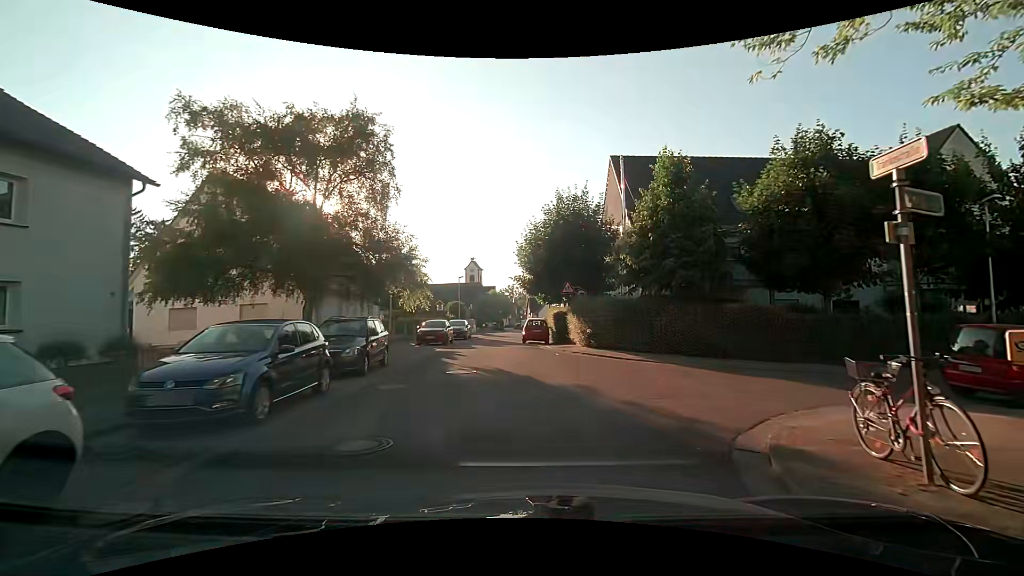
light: Day
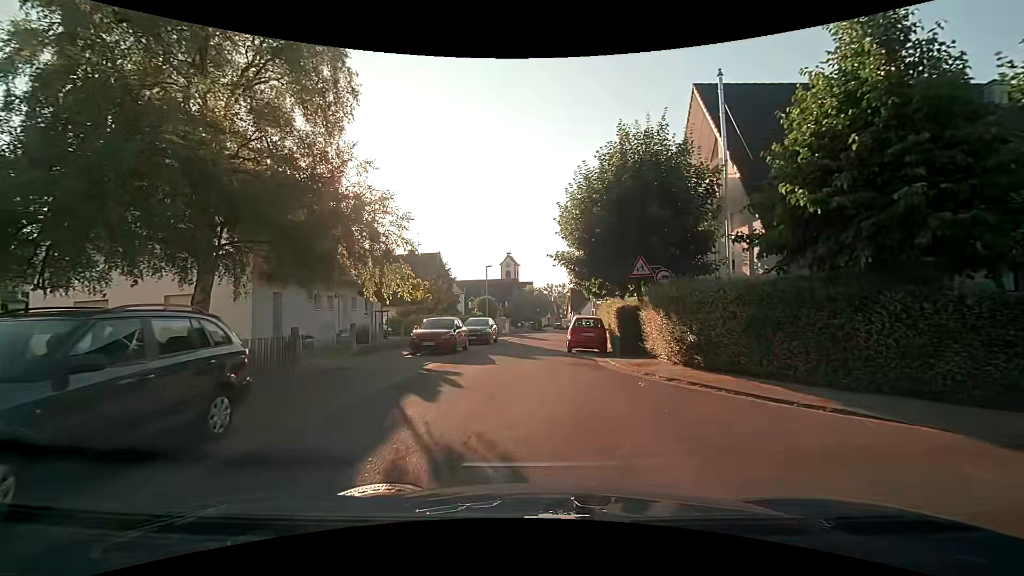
(-0.1, +9.8) m; -4°
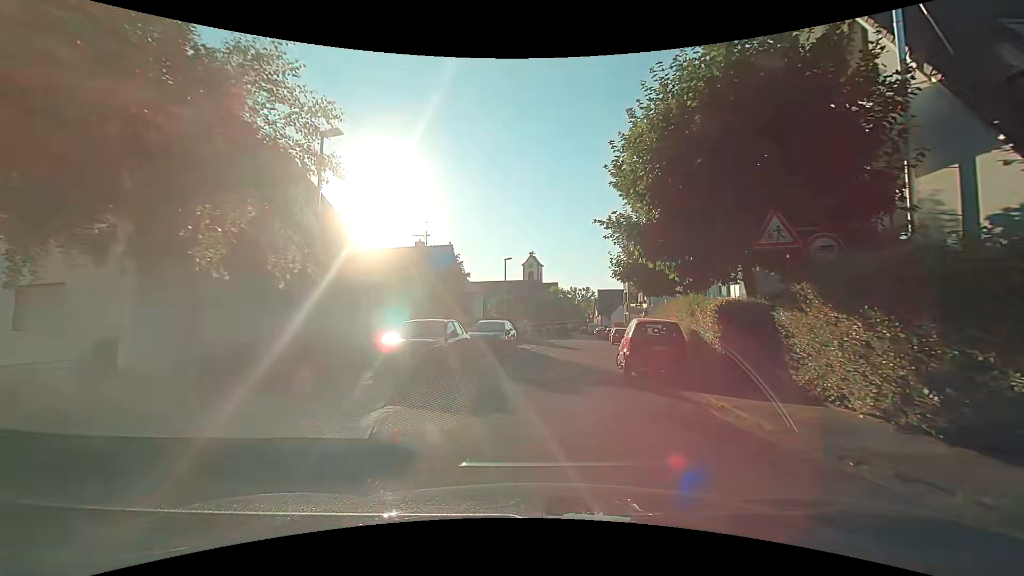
(-0.3, +7.6) m; -4°
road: residential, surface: asphalt
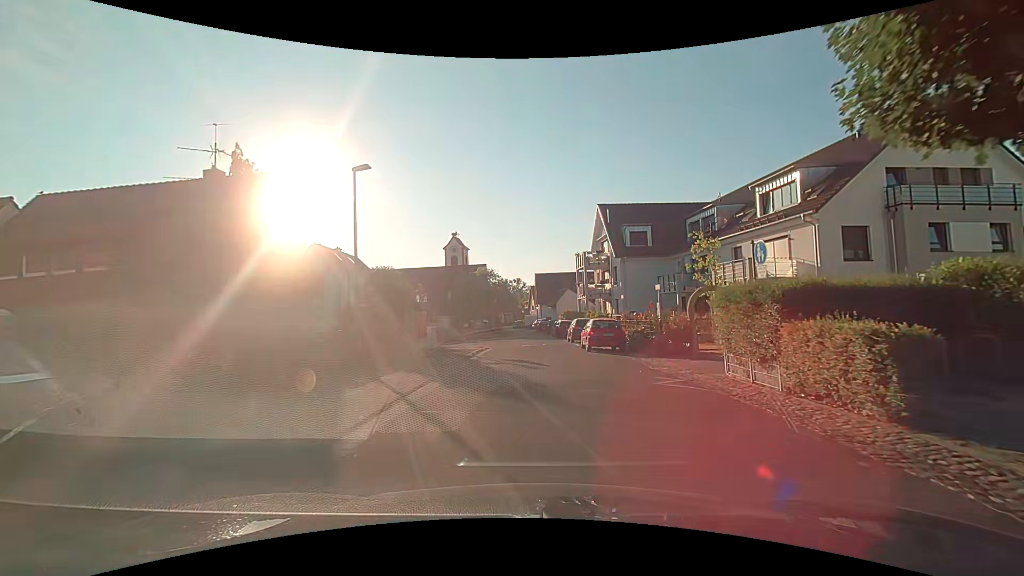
(+1.4, +20.6) m; +8°
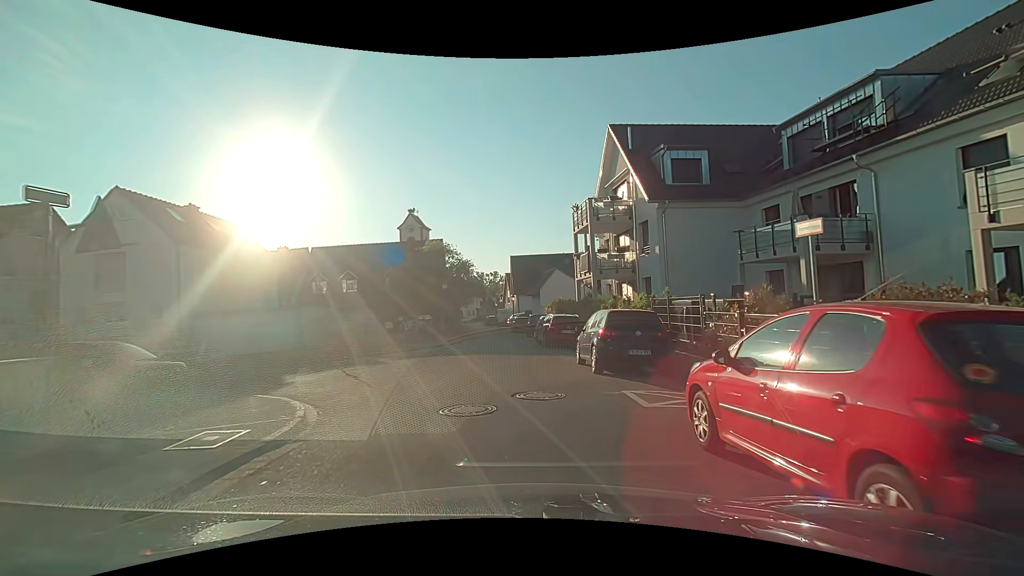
(+0.6, +19.0) m; +2°
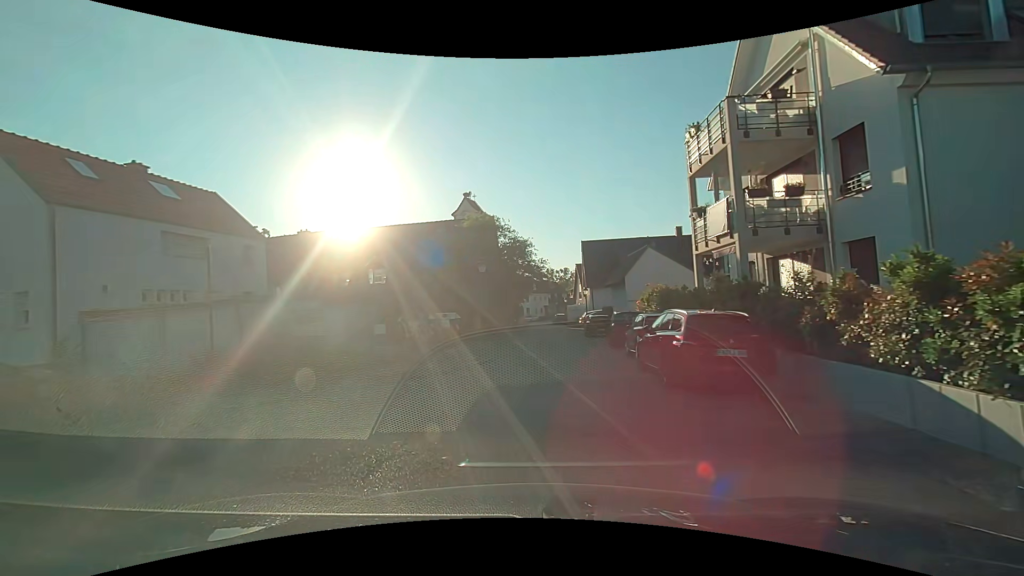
(-0.2, +11.6) m; -7°
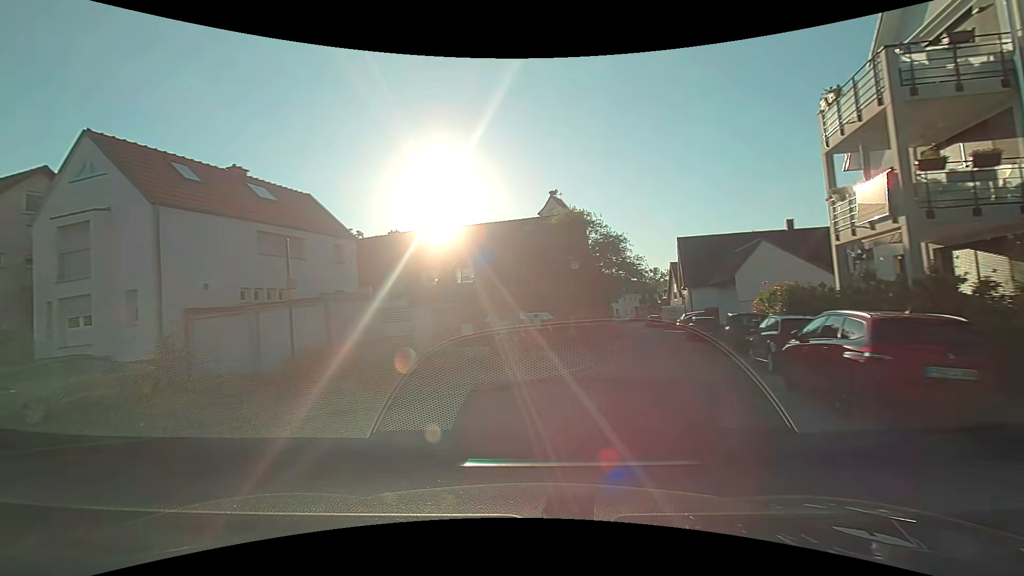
(-0.1, +1.7) m; -9°
